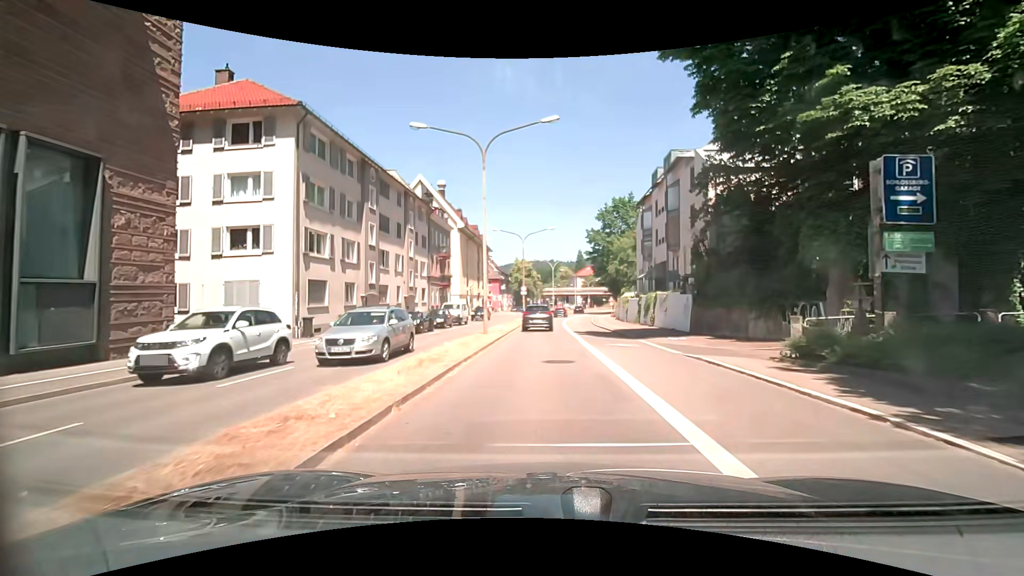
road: primary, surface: asphalt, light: Day
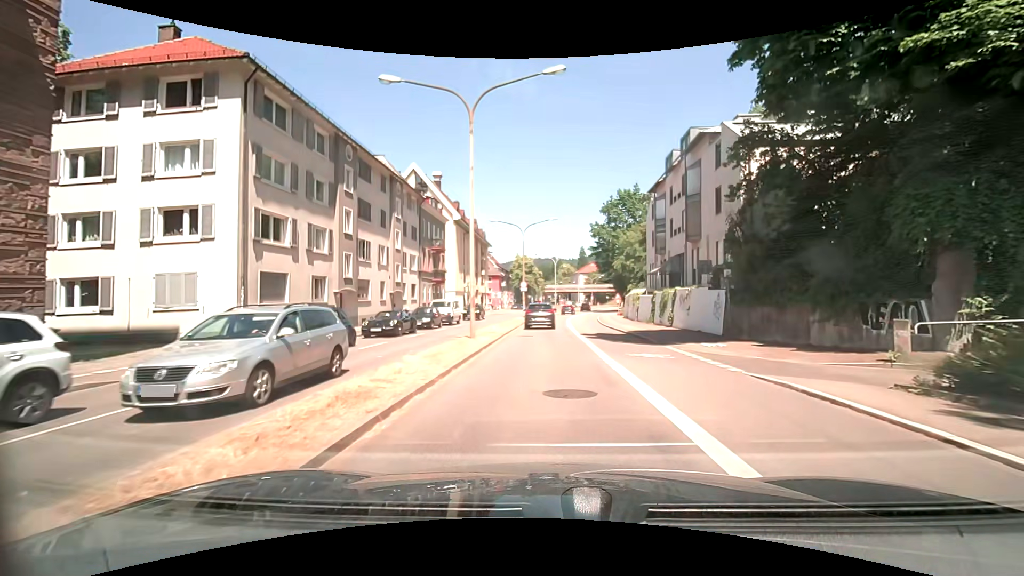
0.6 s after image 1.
(-0.1, +4.7) m; -1°
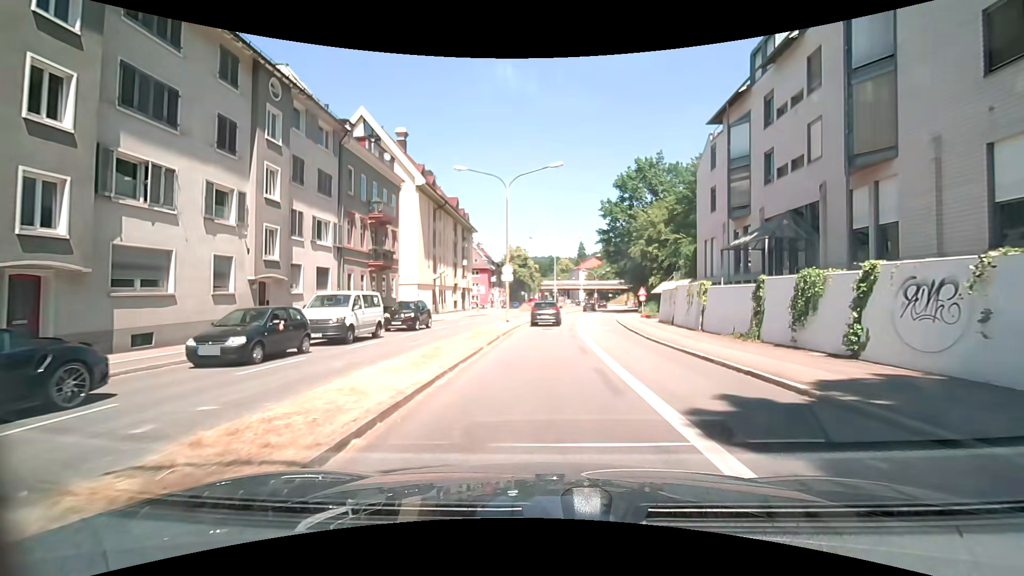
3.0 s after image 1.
(0.0, +18.7) m; -1°
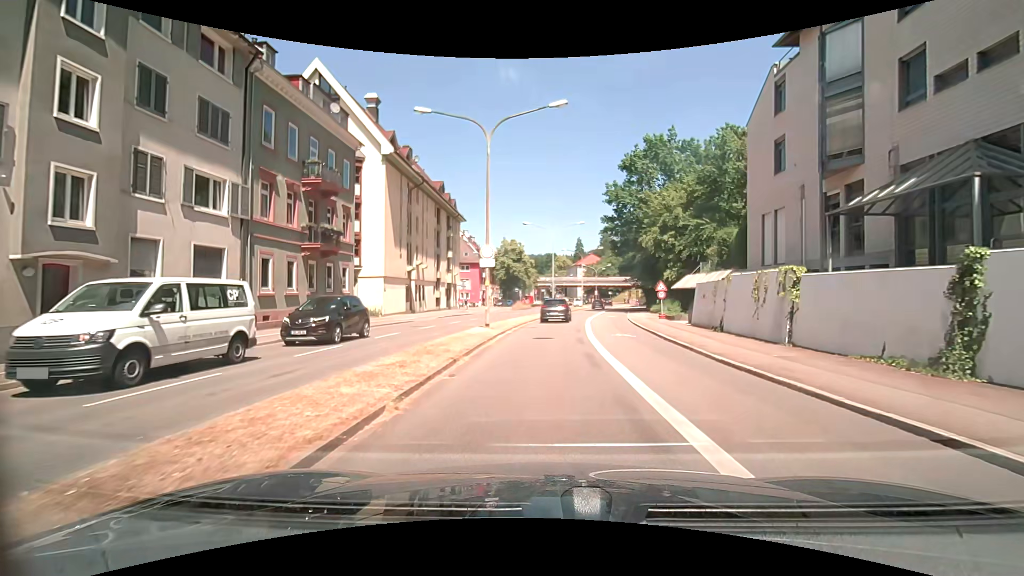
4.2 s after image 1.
(+0.3, +9.4) m; +2°
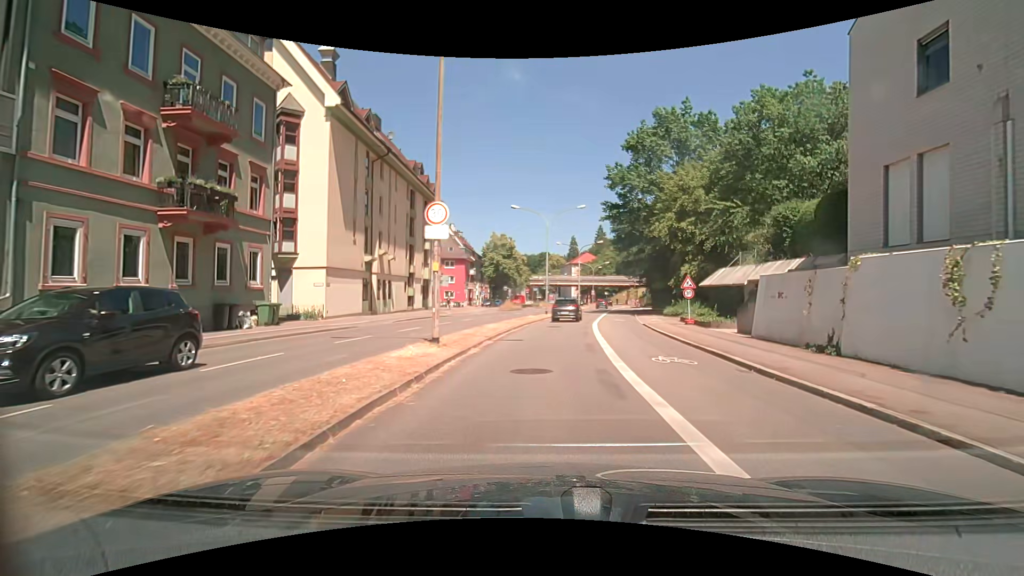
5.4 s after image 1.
(-0.1, +9.3) m; 0°
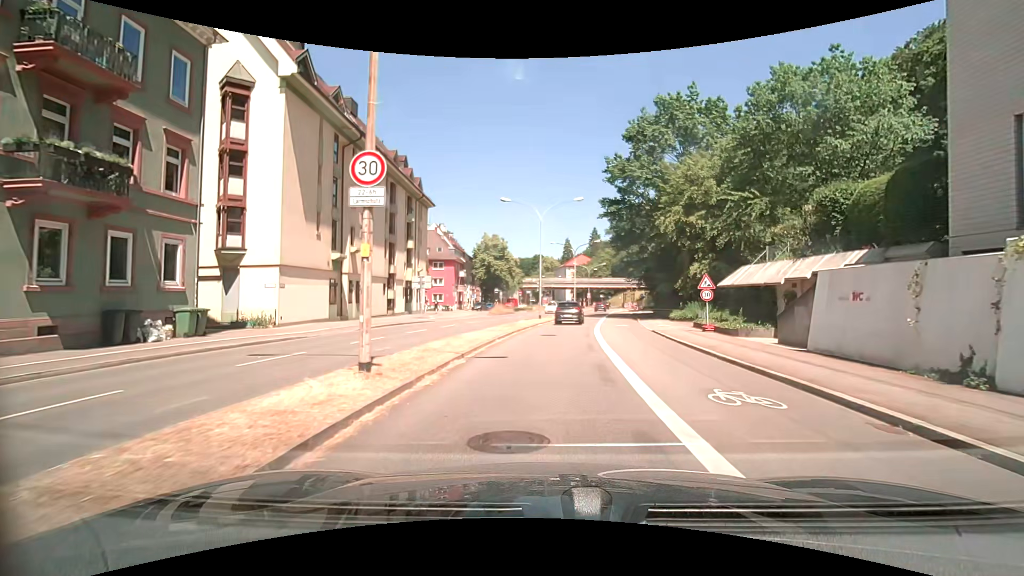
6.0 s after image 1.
(0.0, +4.6) m; +1°
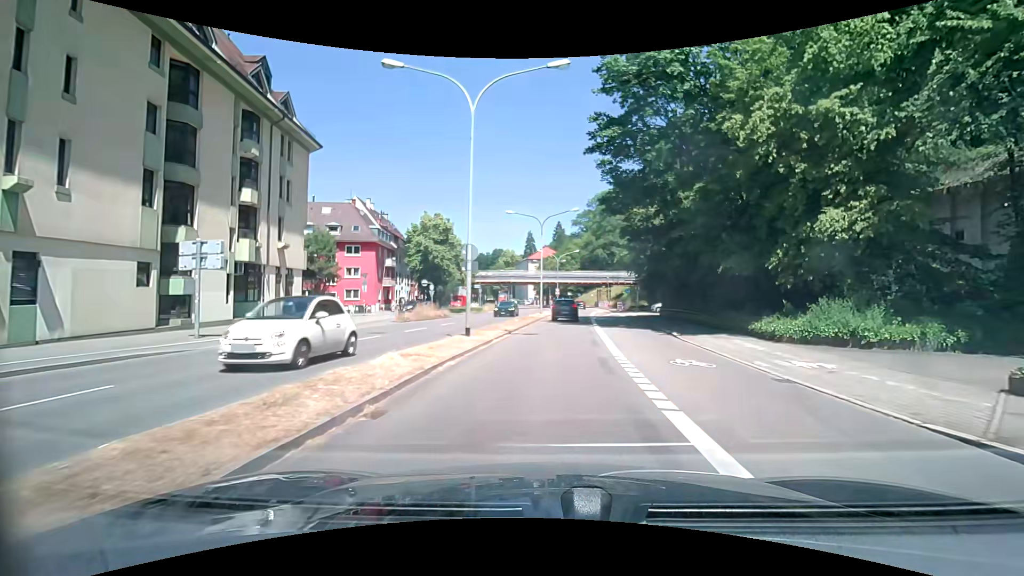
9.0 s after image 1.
(+0.9, +23.1) m; +4°
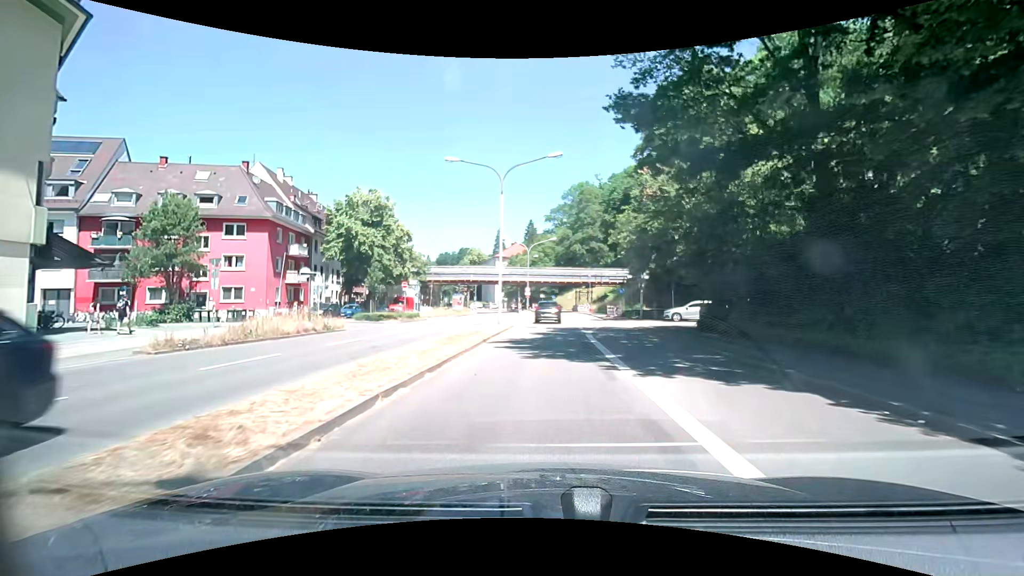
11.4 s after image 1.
(+0.6, +18.3) m; +2°
